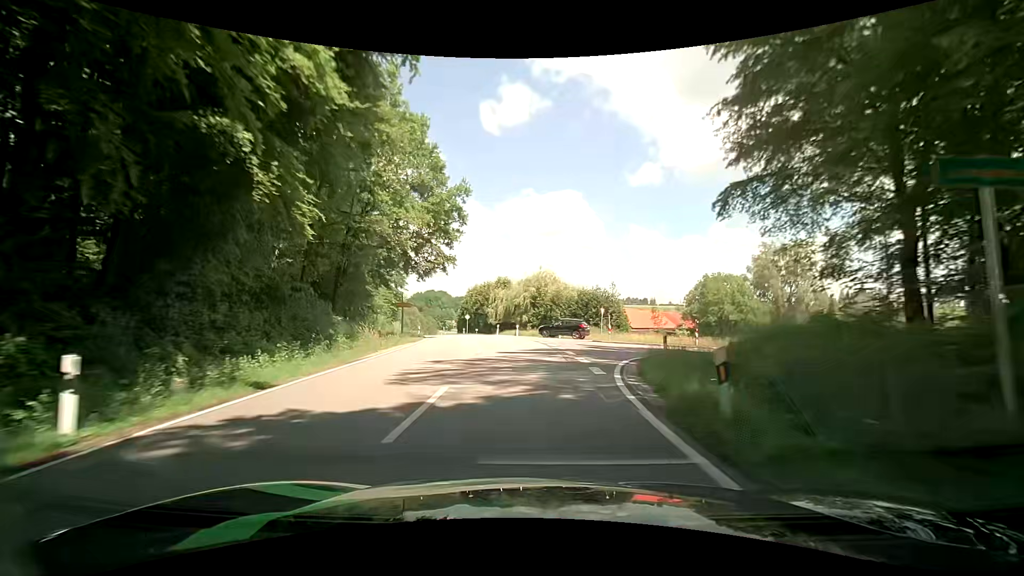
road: tertiary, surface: asphalt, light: Day
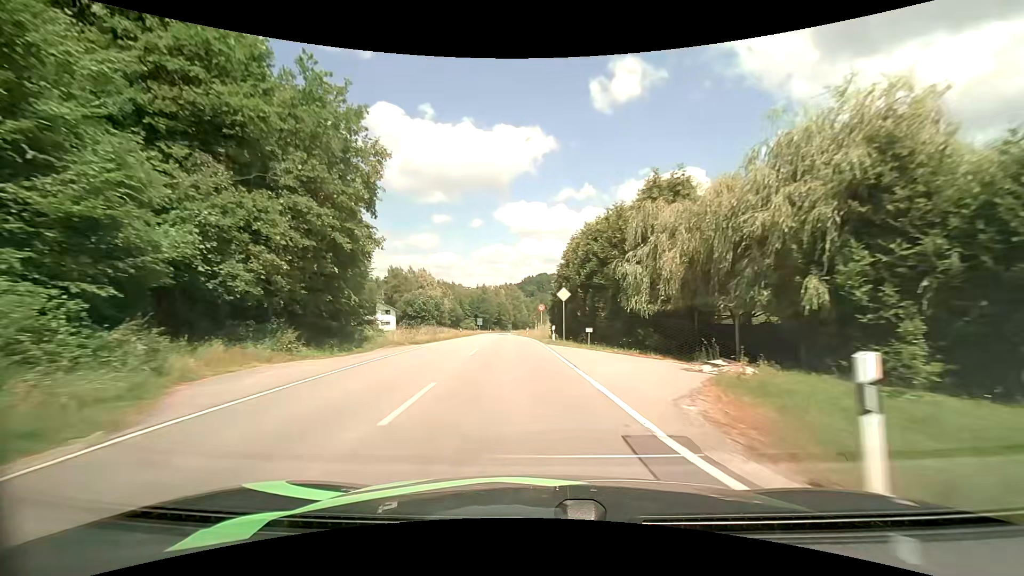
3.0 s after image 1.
(-5.6, +49.4) m; -14°
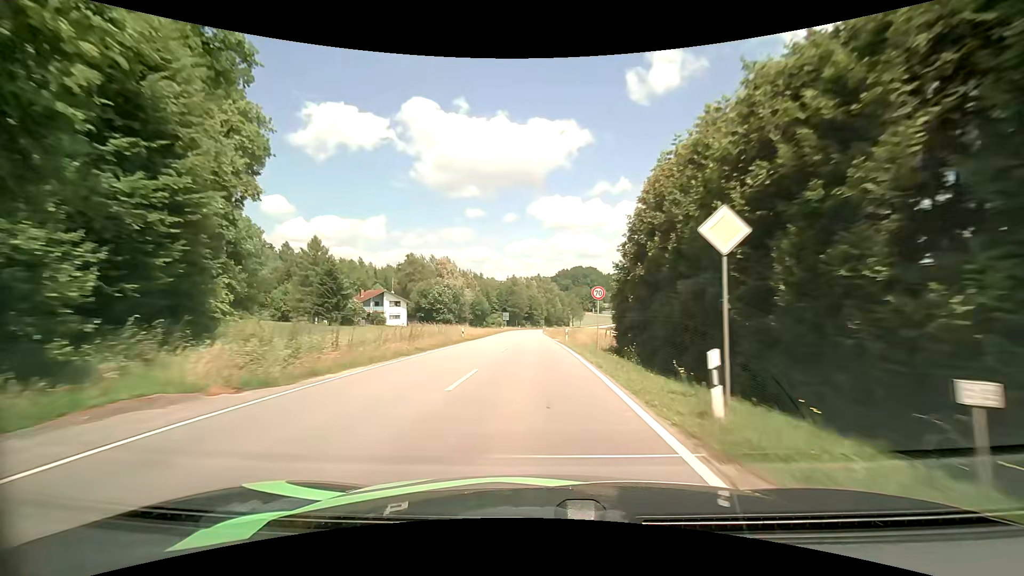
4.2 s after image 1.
(-0.9, +21.3) m; -4°
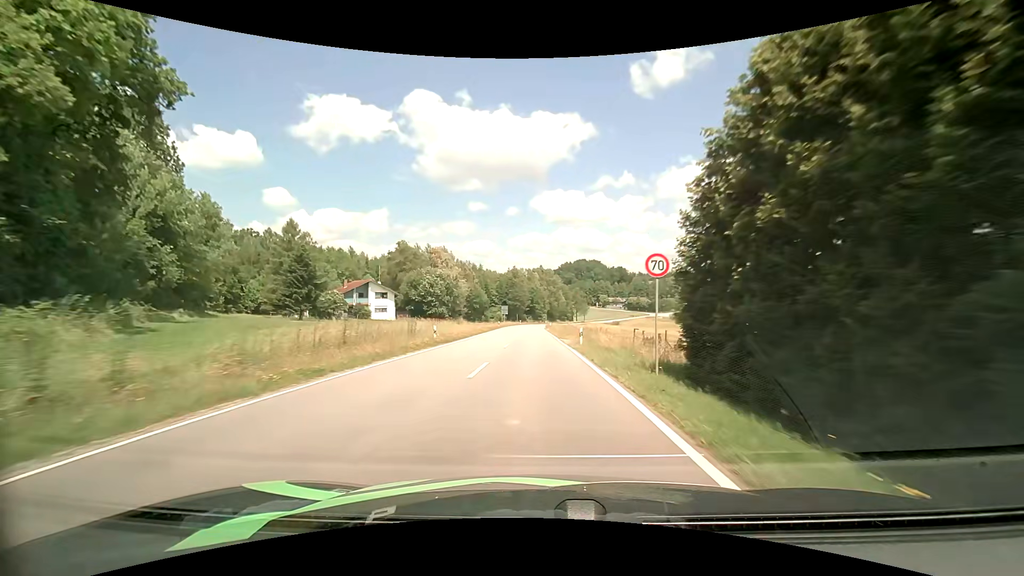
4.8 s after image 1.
(-0.1, +11.1) m; 0°
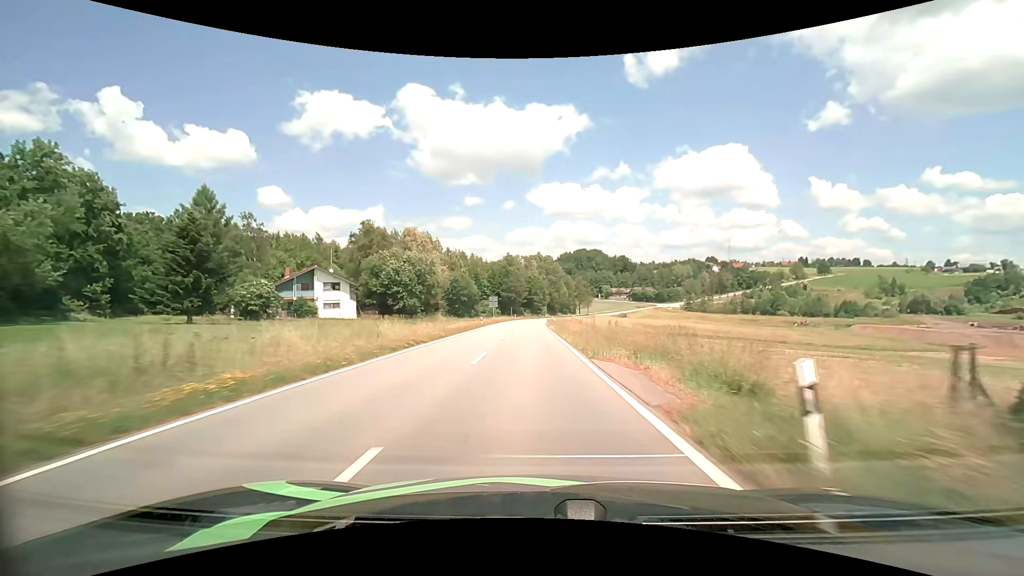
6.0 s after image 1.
(0.0, +22.7) m; 0°
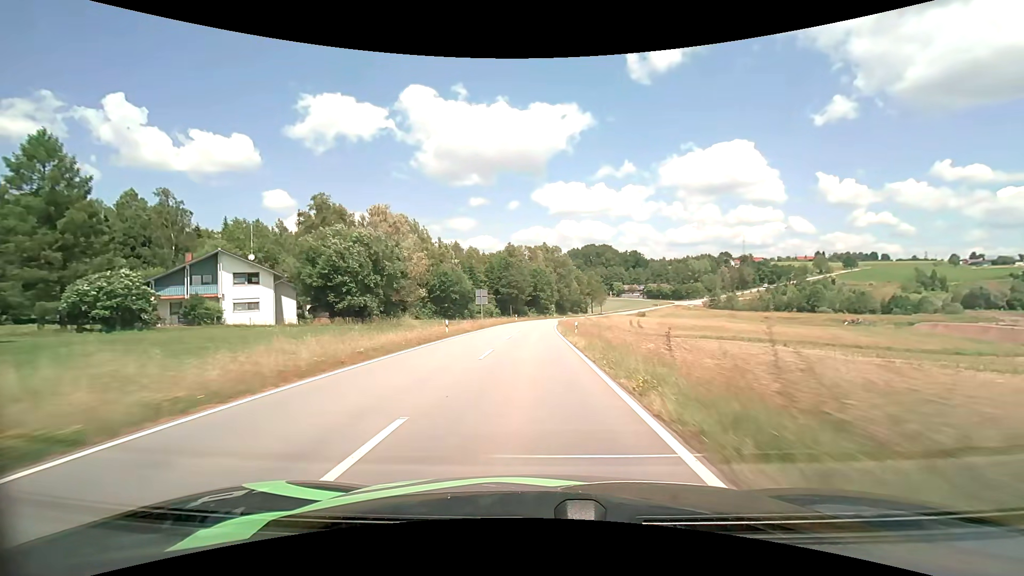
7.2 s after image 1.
(-0.1, +23.5) m; -1°
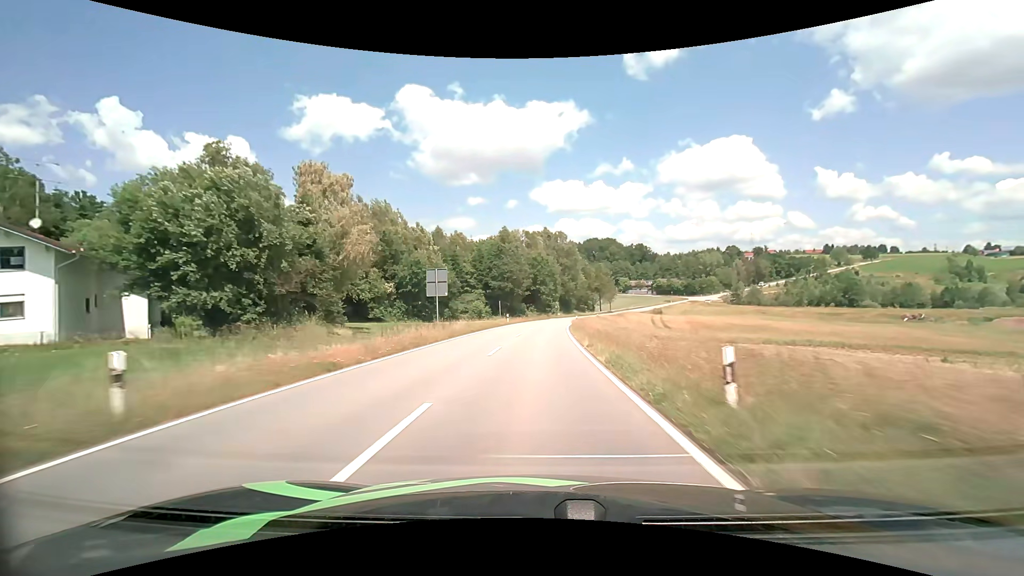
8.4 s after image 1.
(-0.1, +24.0) m; 0°
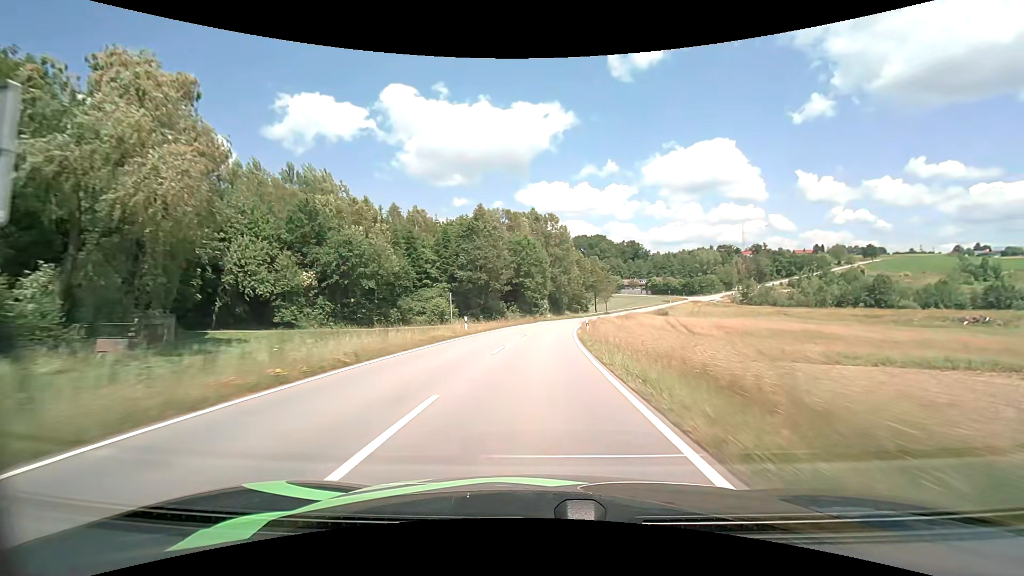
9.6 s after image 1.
(+0.1, +24.4) m; +1°
(0, +10) (0, +20) (+1, +30) (+2, +40) (+3, +50) (+4, +60) (+5, +70) (+7, +80) (+10, +89) (+12, +99) m
